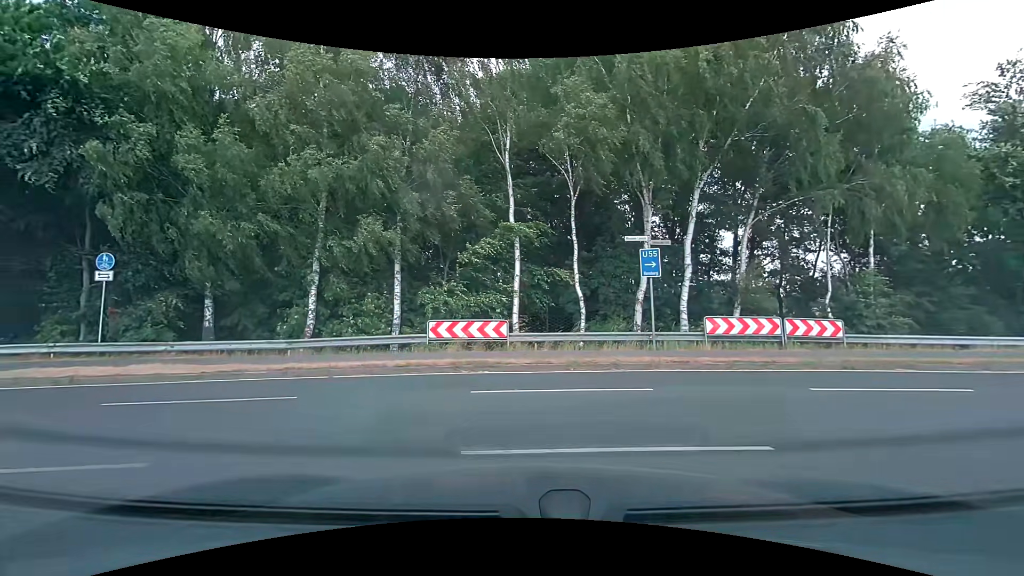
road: secondary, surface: asphalt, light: Day
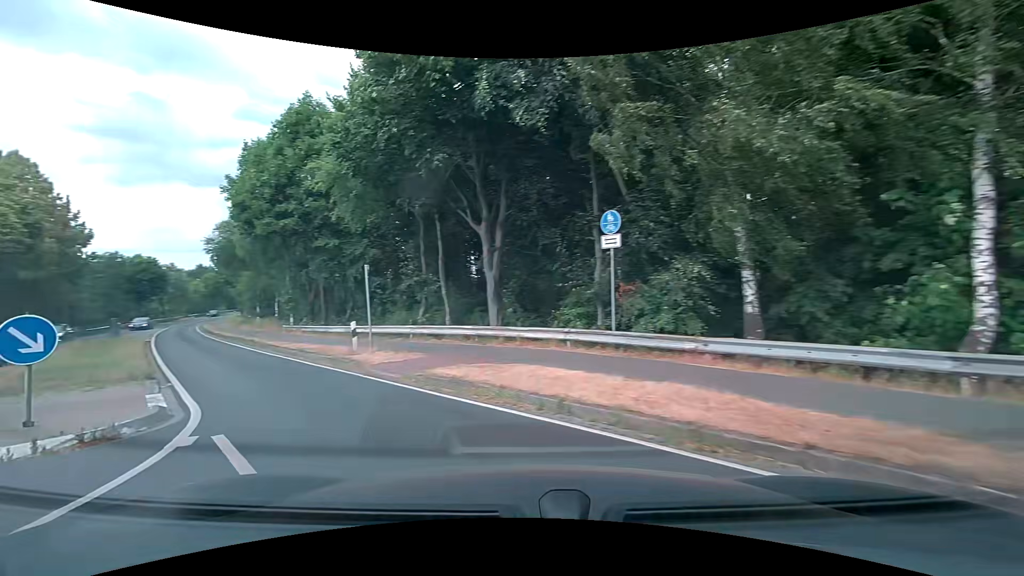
(-4.2, +8.7) m; -52°
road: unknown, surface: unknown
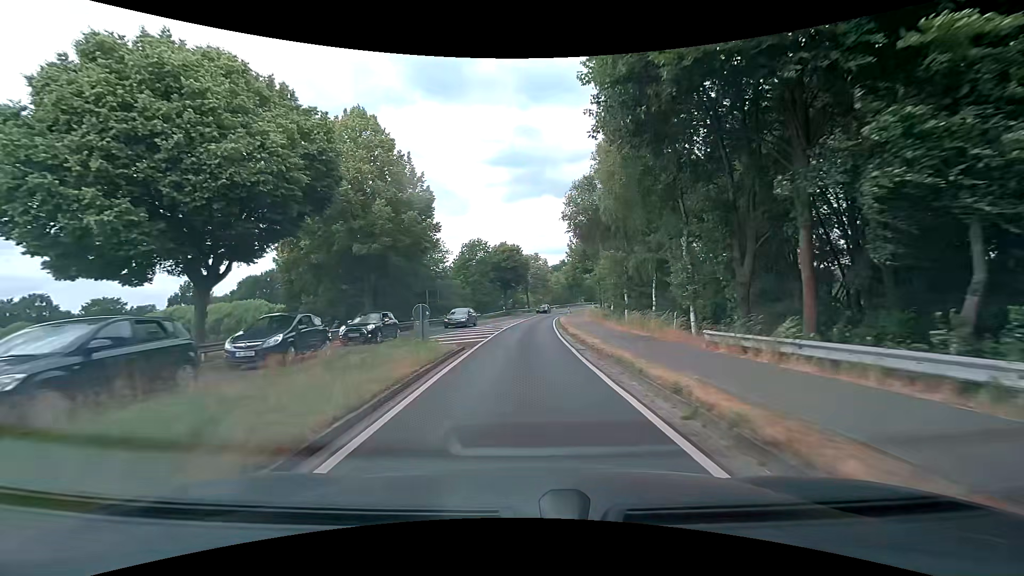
(-10.3, +17.9) m; -40°
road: tertiary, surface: asphalt
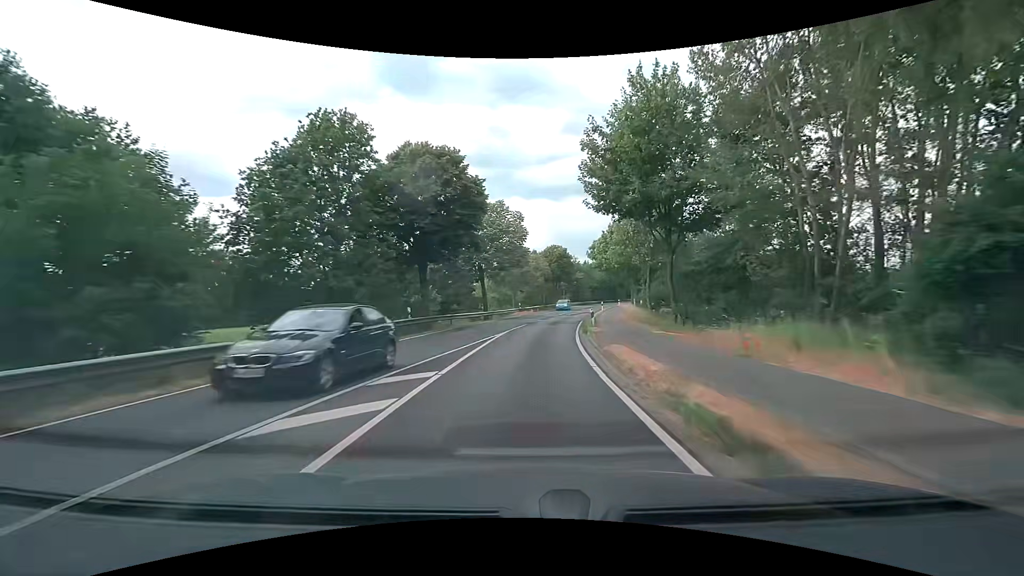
(+0.9, +45.0) m; +4°
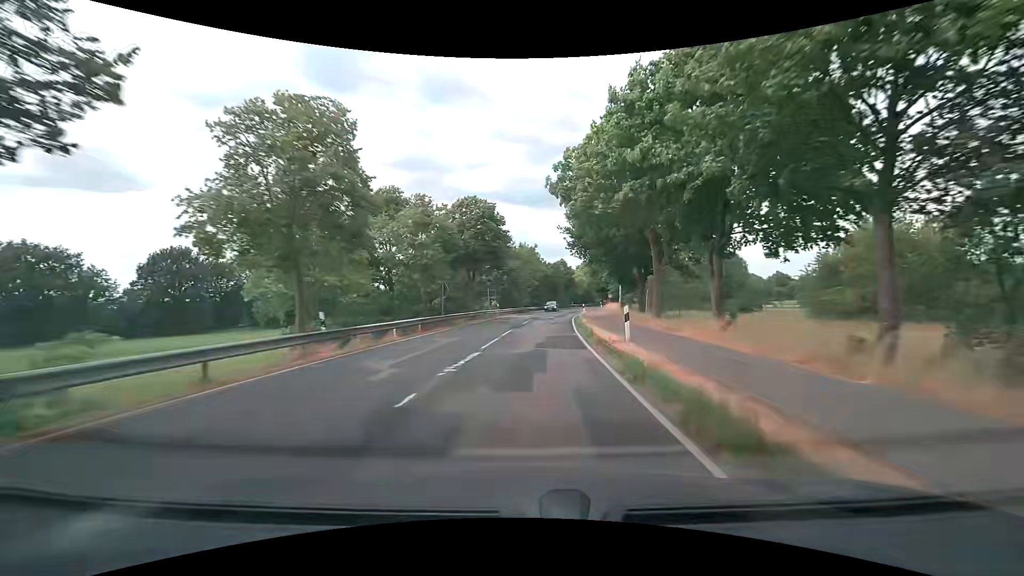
(+2.7, +40.8) m; +9°
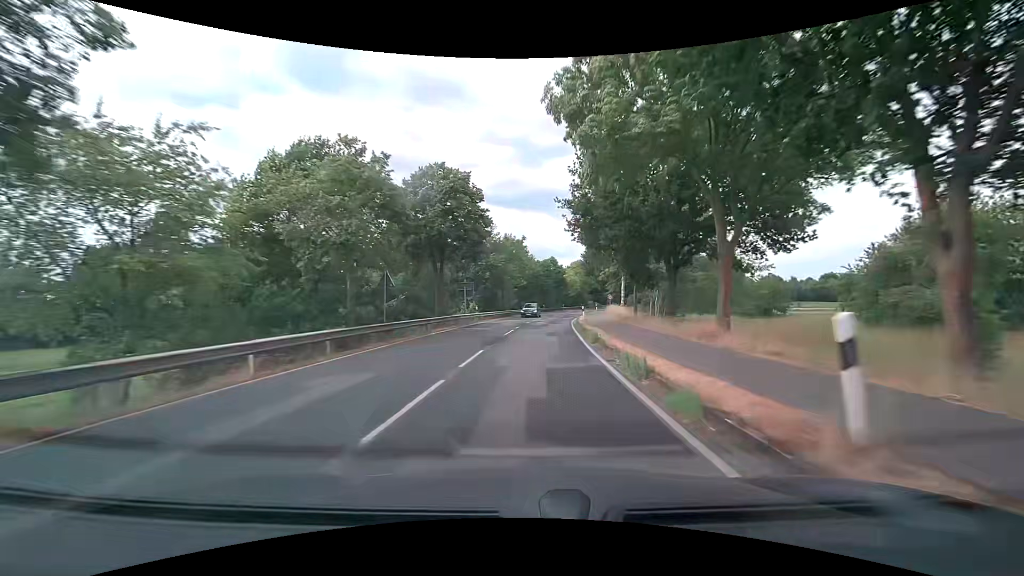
(+0.1, +10.5) m; +1°
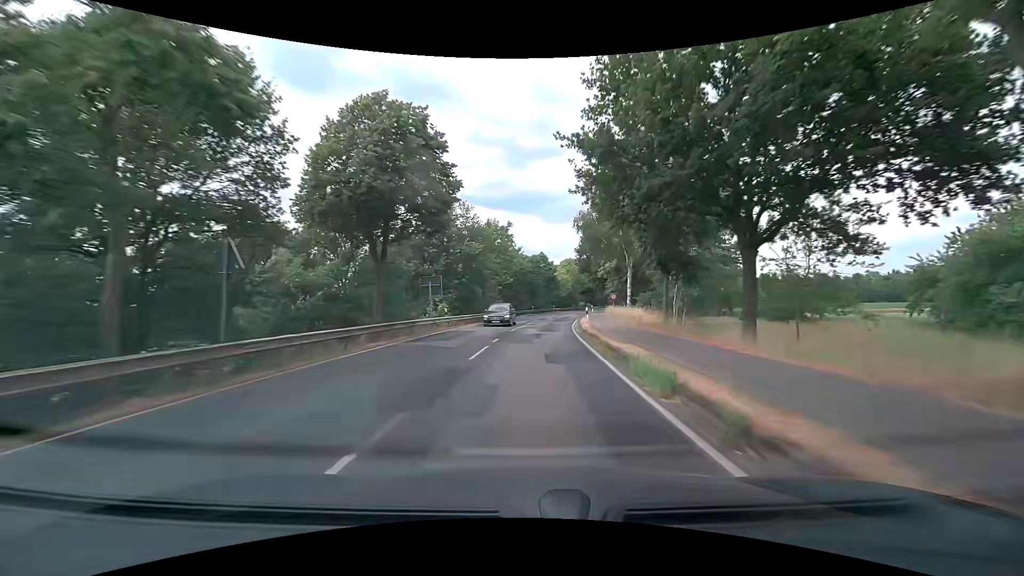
(+0.1, +10.5) m; +1°
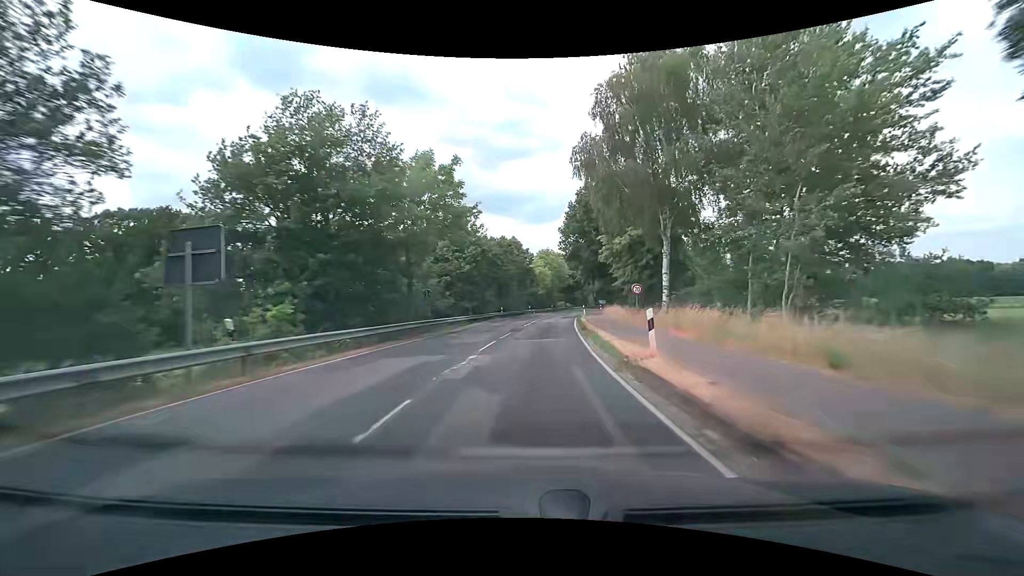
(+0.8, +21.2) m; +4°
(0, +10) (+1, +20) (+1, +30) (+2, +40) (+3, +50) (+4, +60) (+6, +70) (+8, +79) (+10, +89) (+12, +99) m
